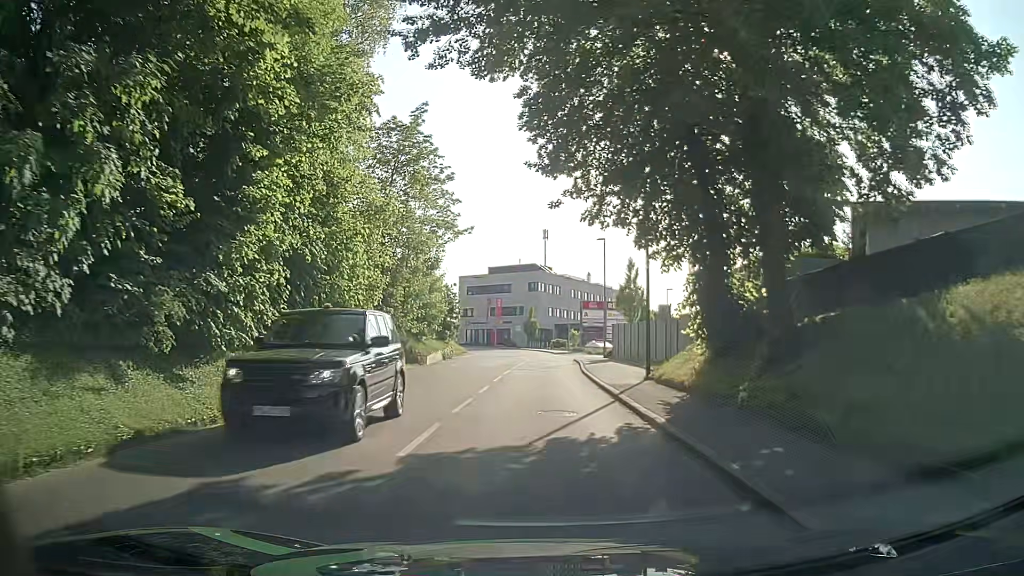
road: tertiary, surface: asphalt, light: Day
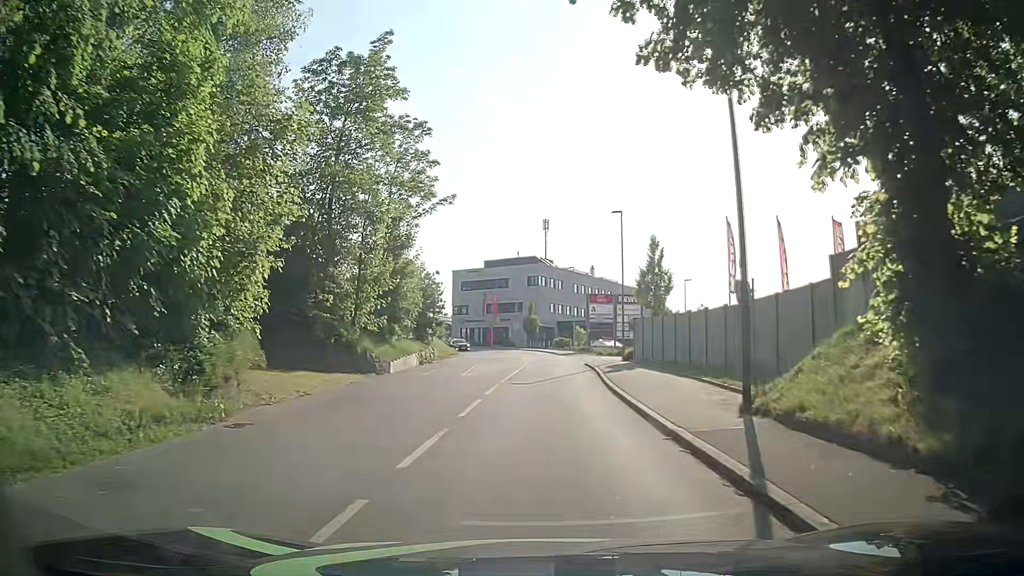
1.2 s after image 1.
(0.0, +9.6) m; 0°
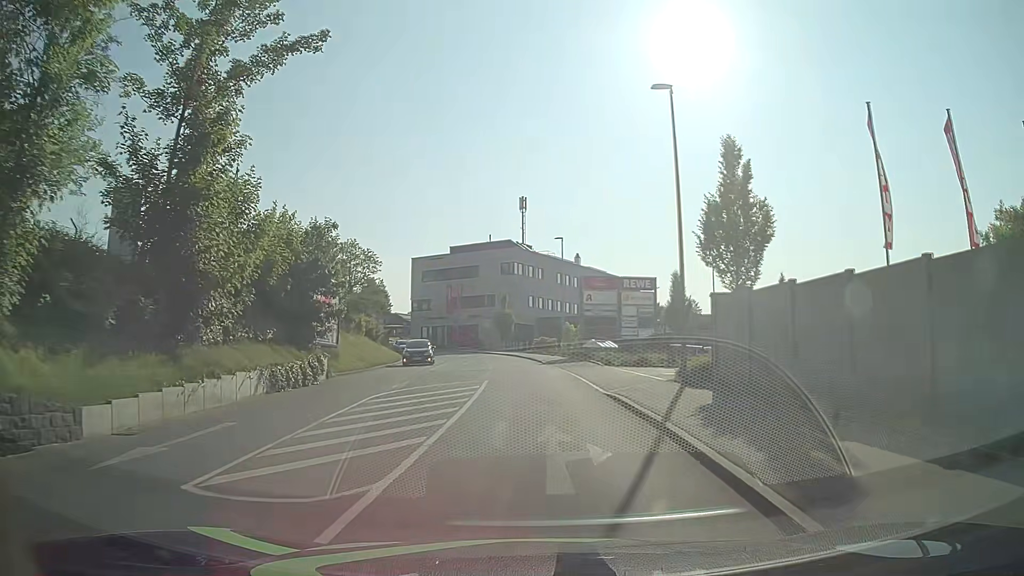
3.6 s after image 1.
(+0.1, +19.1) m; +1°
(0, +10) (0, +20) (0, +30) (-1, +40) (-2, +50) (-4, +60) (-7, +69) (-11, +78) (-16, +87) (-22, +95) m
